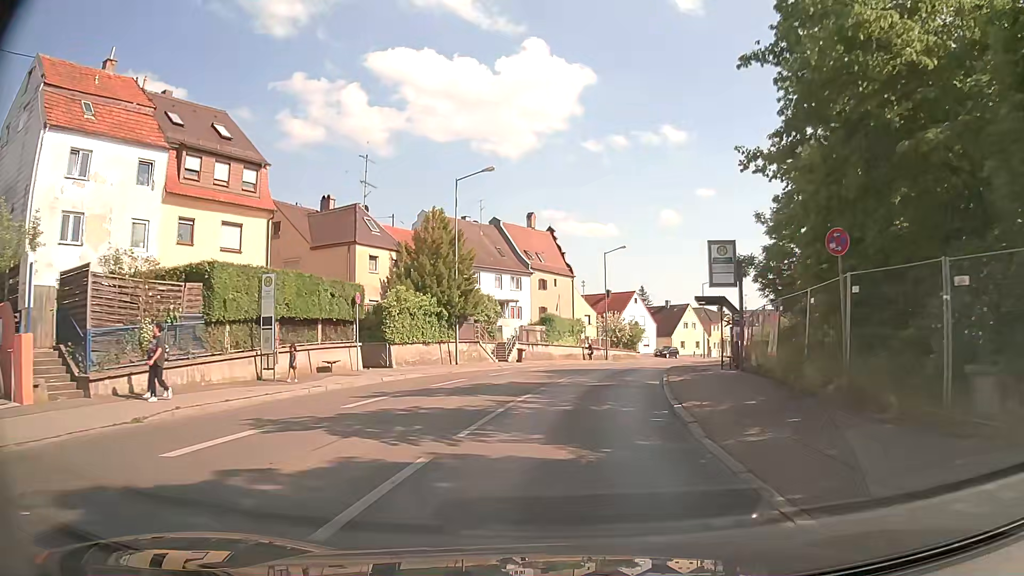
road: secondary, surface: asphalt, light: Day
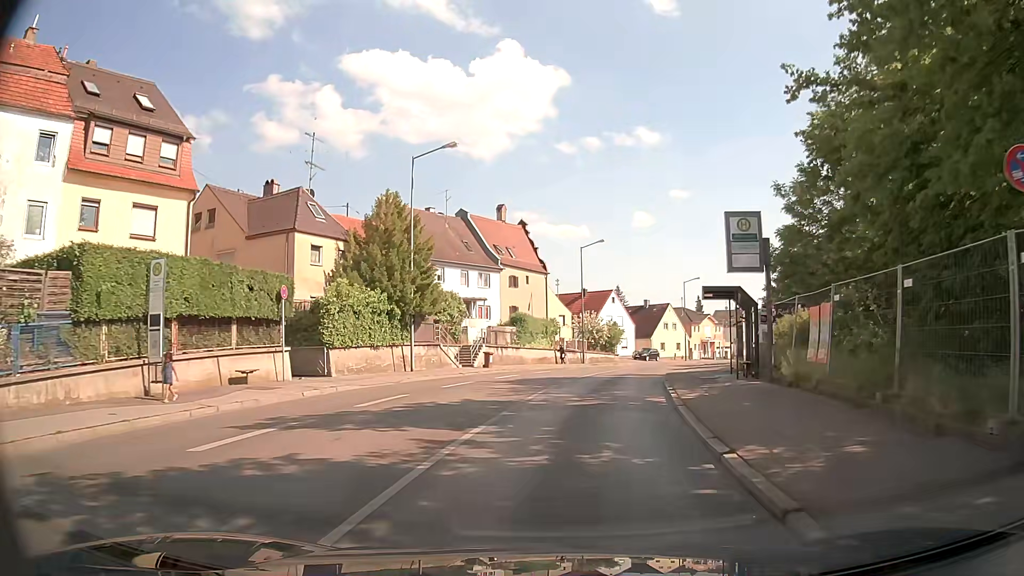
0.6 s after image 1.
(+0.1, +5.3) m; +2°
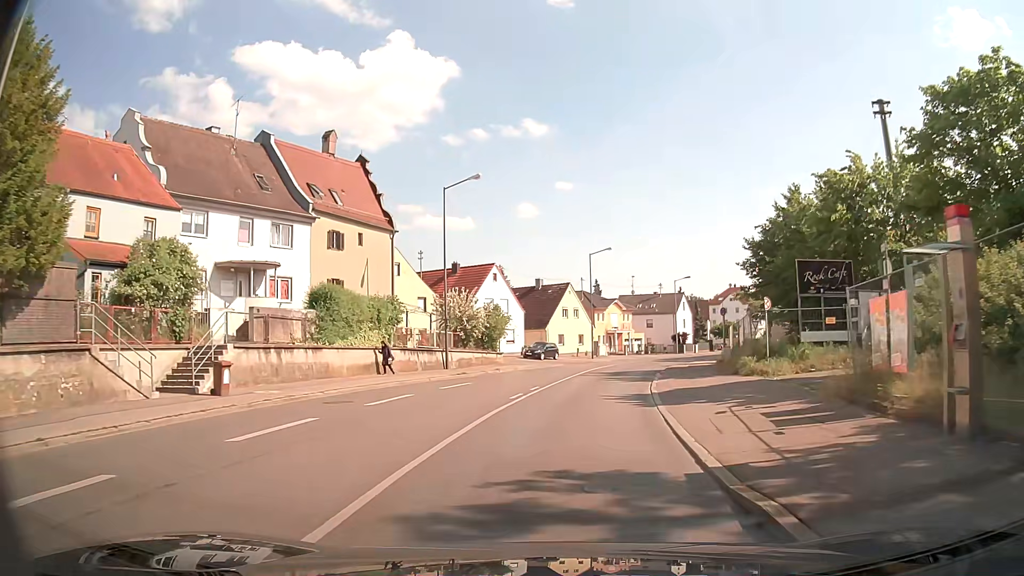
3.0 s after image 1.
(+2.0, +22.1) m; +10°
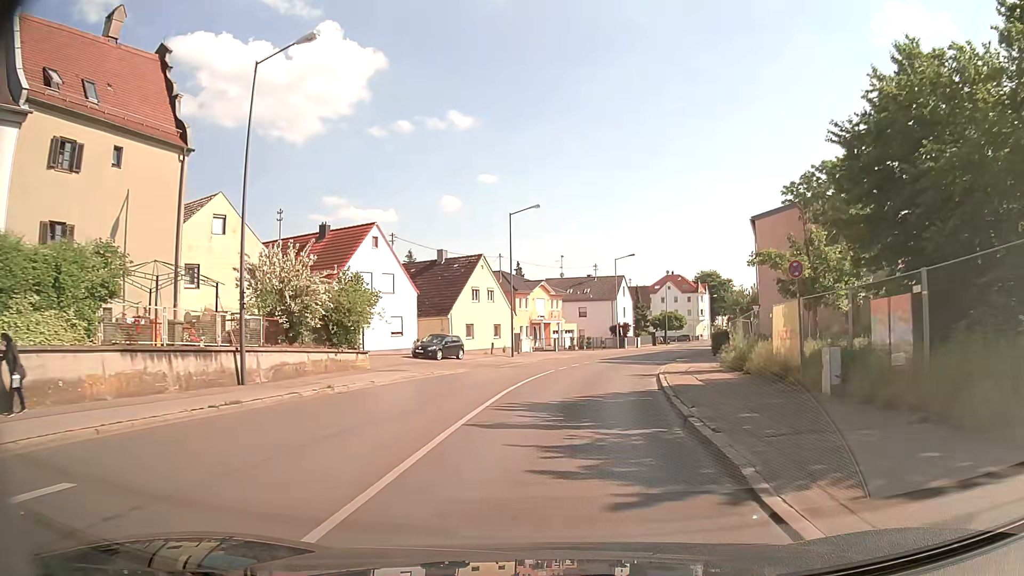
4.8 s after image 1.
(+1.1, +18.3) m; +6°
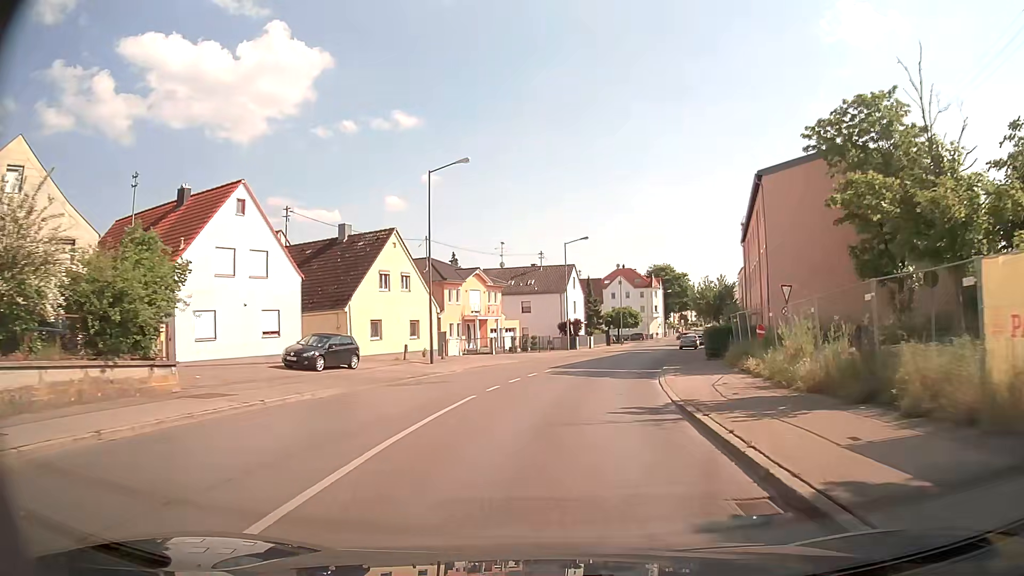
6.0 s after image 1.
(+0.6, +12.6) m; +5°
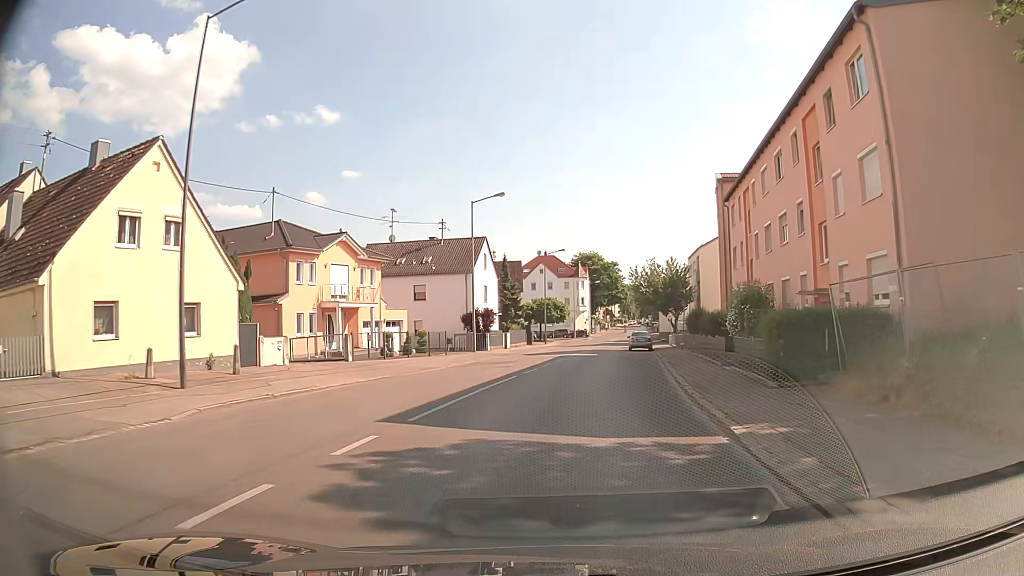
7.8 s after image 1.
(+1.2, +18.9) m; +7°
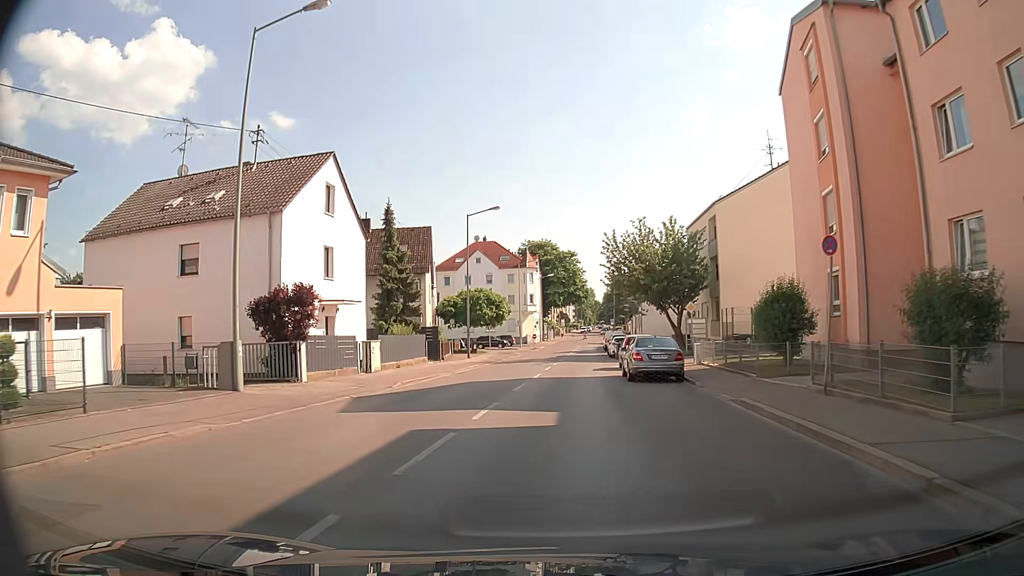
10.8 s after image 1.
(+1.9, +29.0) m; +4°
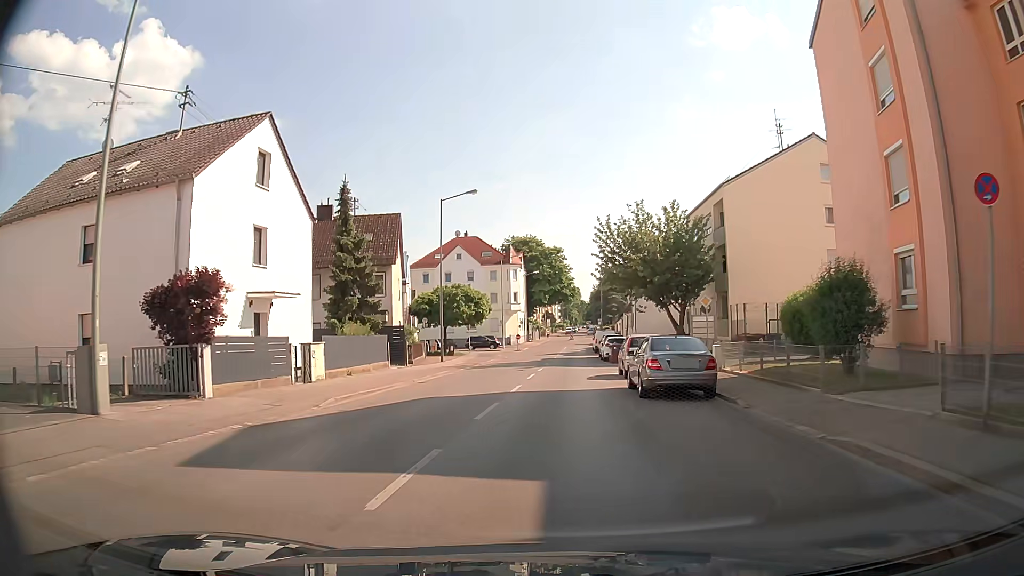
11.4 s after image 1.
(+0.1, +5.8) m; +1°
